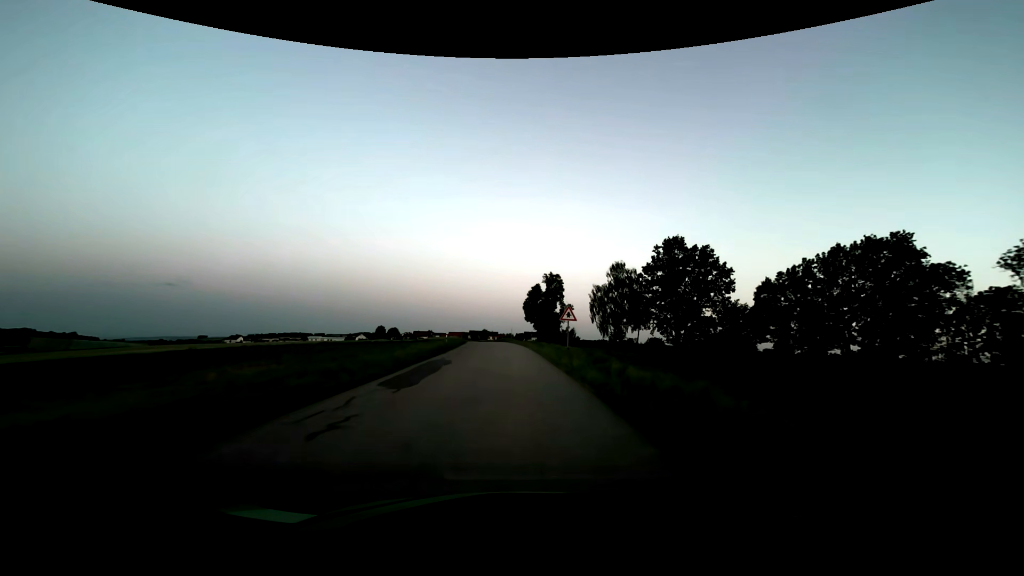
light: Dusk
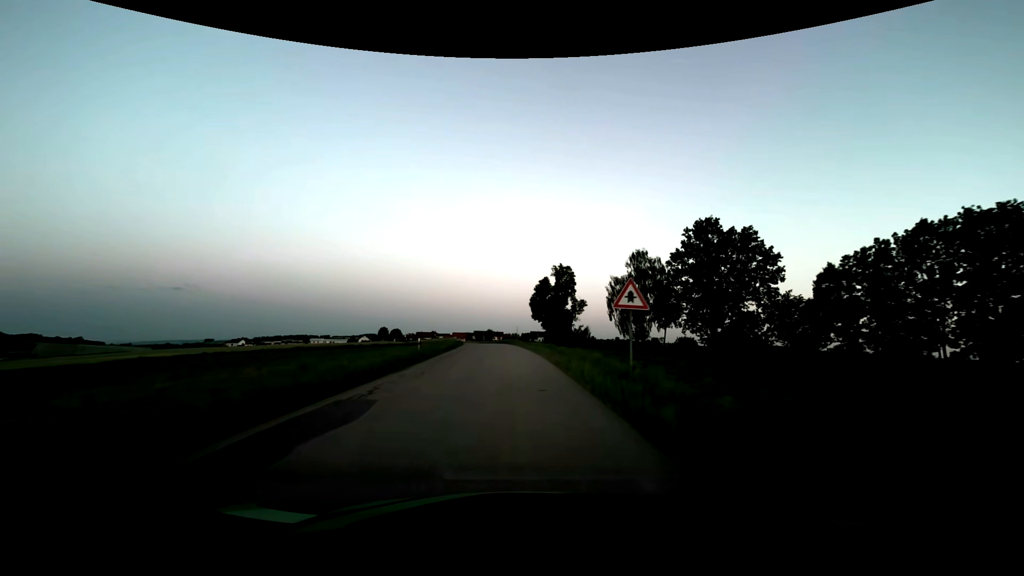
(-0.1, +12.3) m; -1°
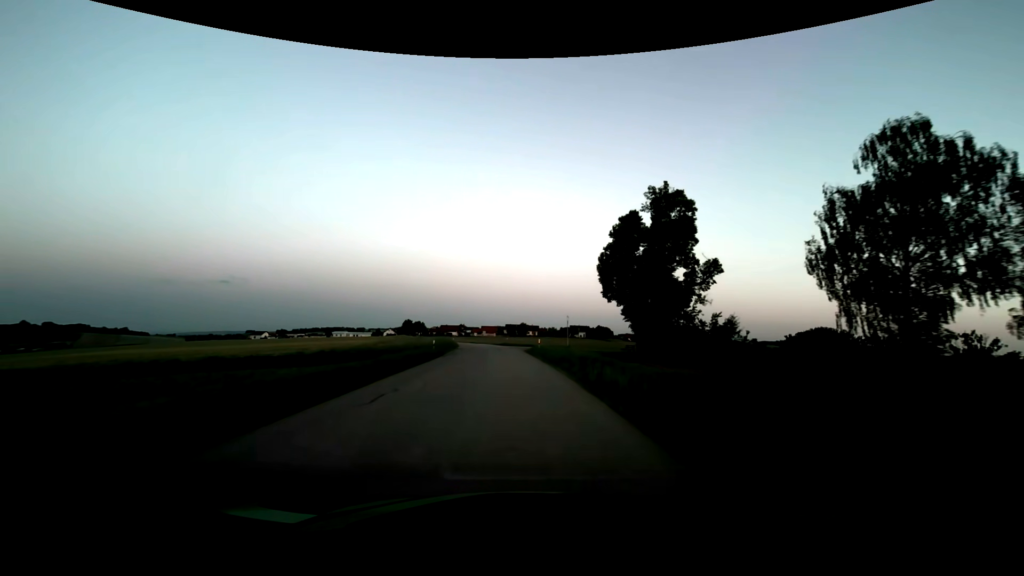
(-1.6, +48.4) m; -4°
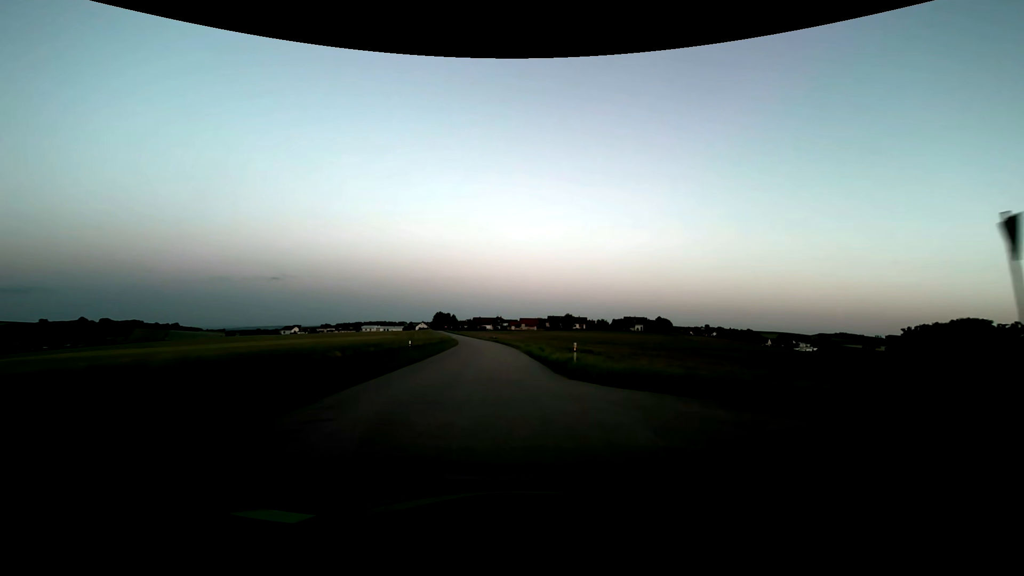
(-1.7, +47.8) m; -5°
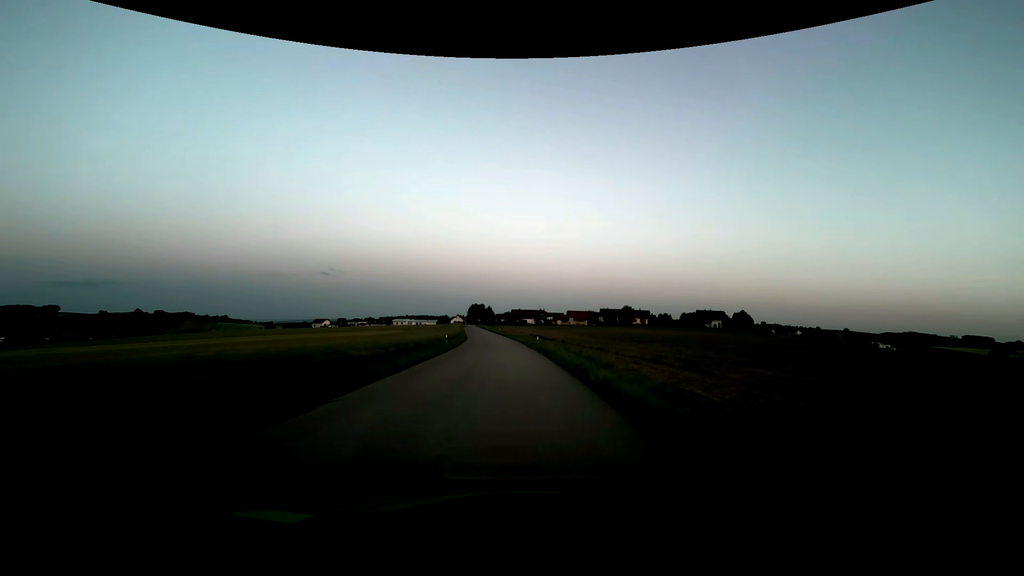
(-2.2, +48.1) m; -5°
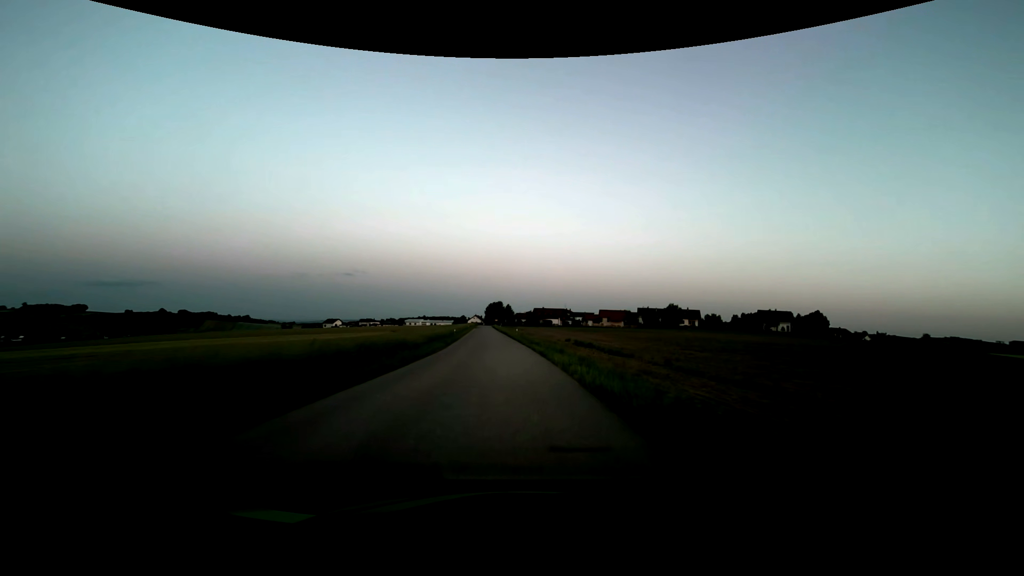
(-0.7, +36.5) m; -2°
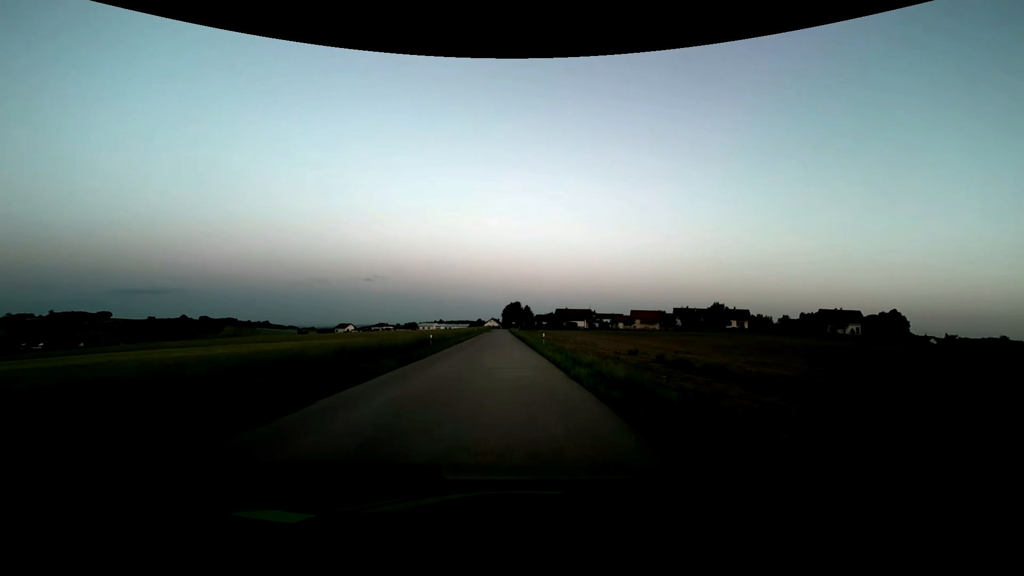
(-0.4, +24.6) m; -2°
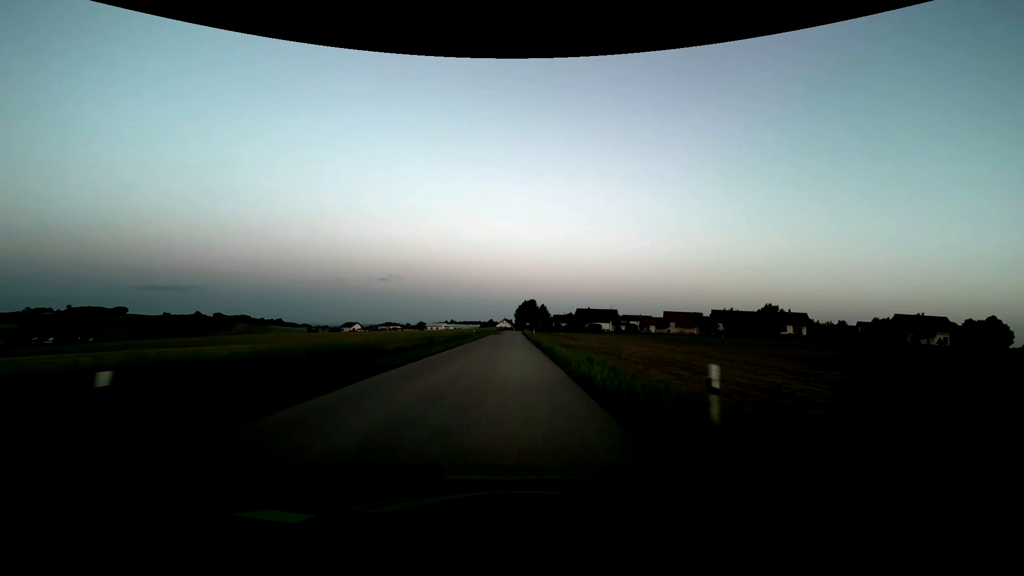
(-0.5, +24.6) m; -2°
(0, +10) (0, +20) (0, +30) (0, +40) (0, +50) (0, +60) (0, +70) (0, +80) (0, +90) (0, +100) m
